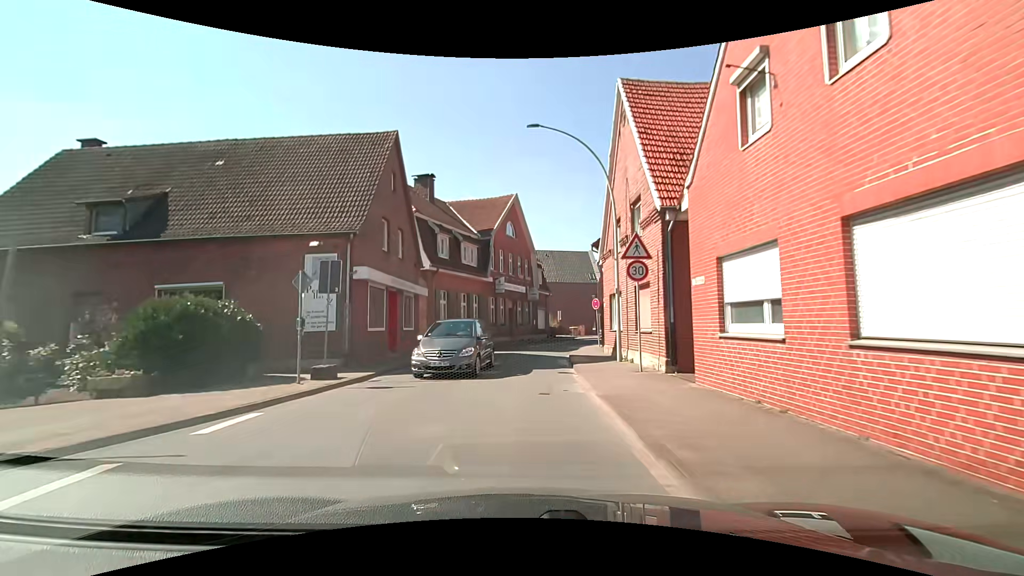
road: secondary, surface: asphalt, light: Day
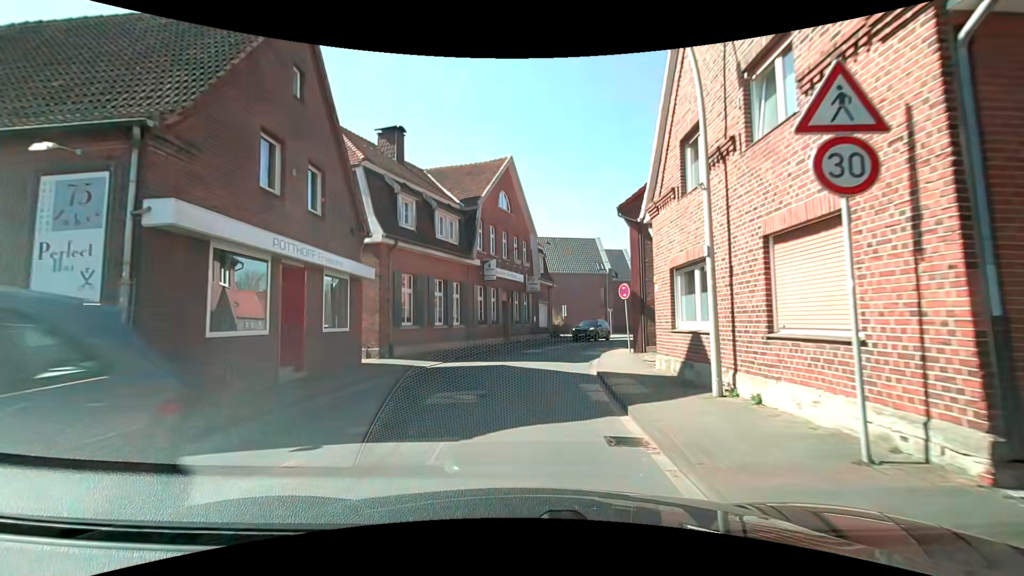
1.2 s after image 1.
(+0.1, +9.1) m; 0°
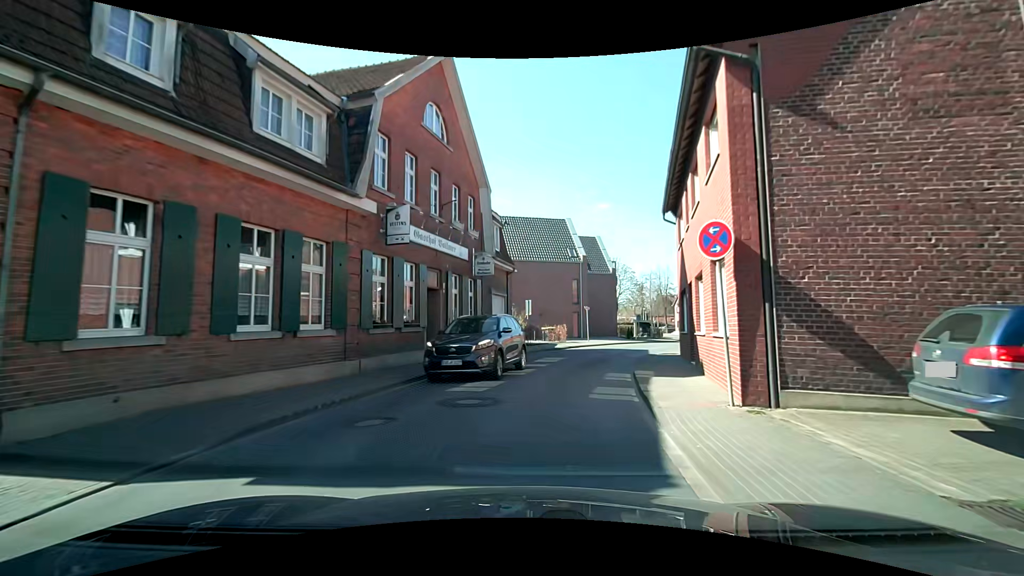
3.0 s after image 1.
(+0.5, +13.5) m; +5°
(+1, +10) (+2, +20) (+6, +29) (+11, +38) (+17, +46) (+21, +55) (+25, +64) (+27, +74) (+27, +84) (+27, +94) m
